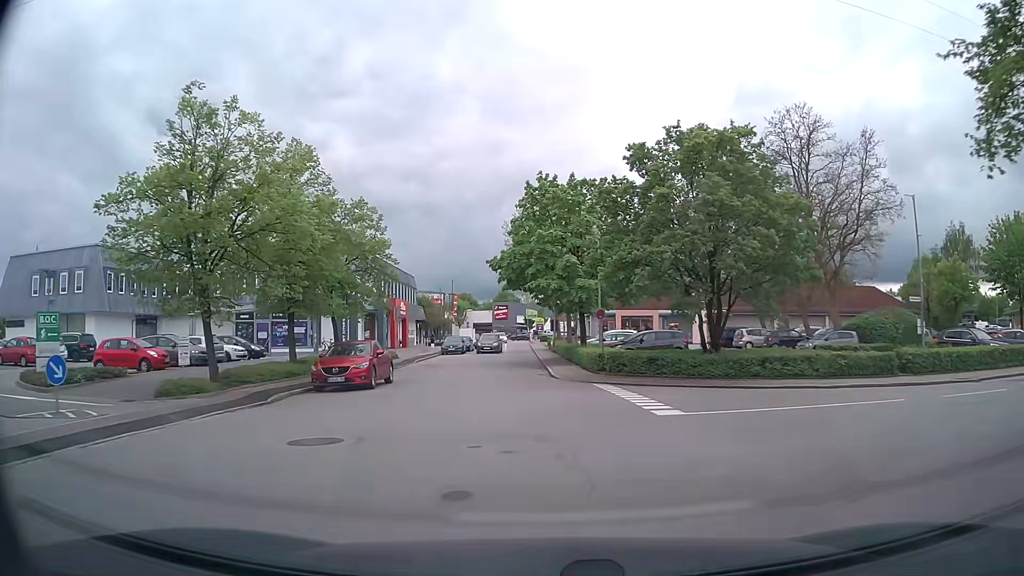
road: tertiary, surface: asphalt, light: Day
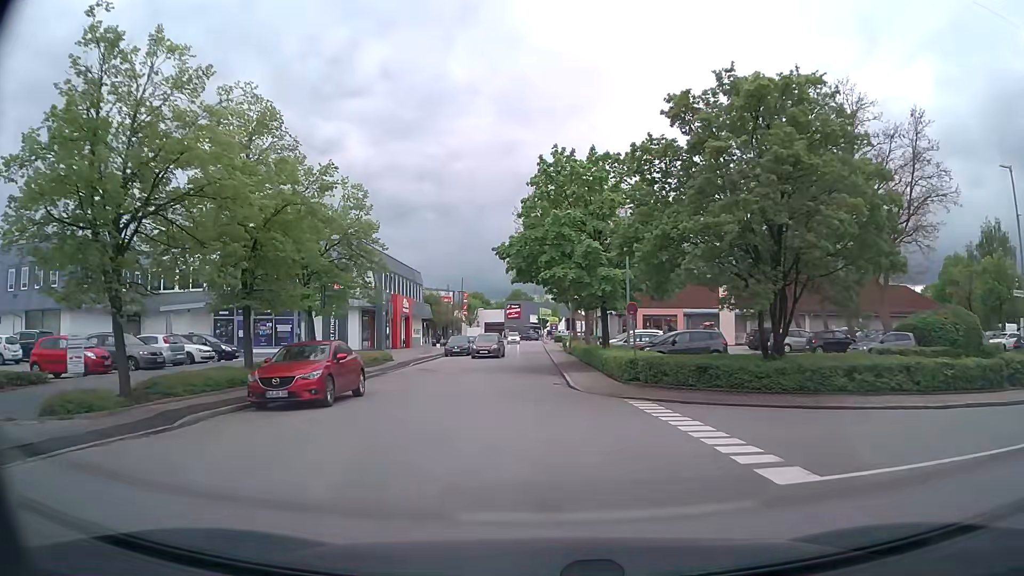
(0.0, +5.4) m; 0°
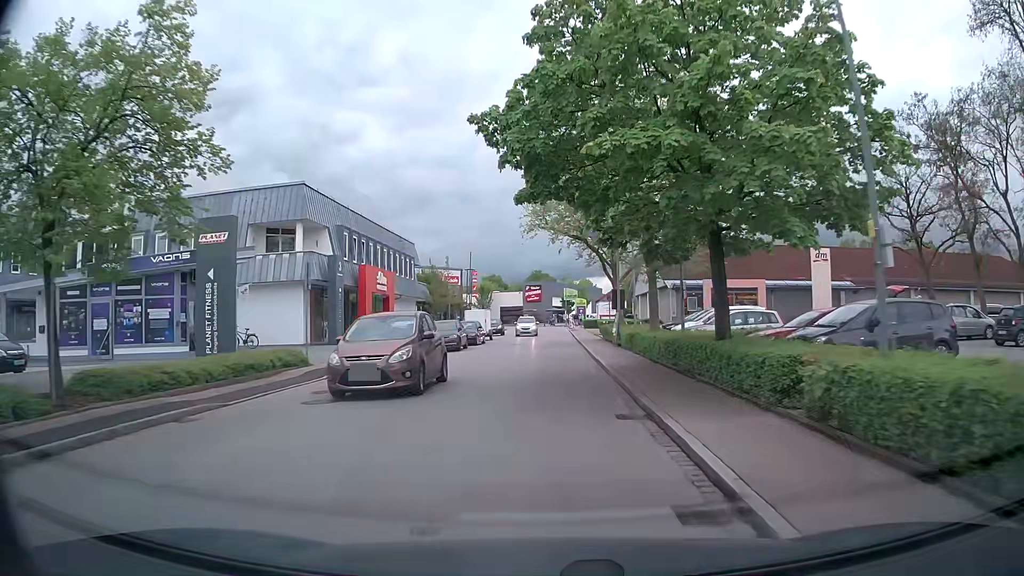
(-0.5, +17.6) m; -1°
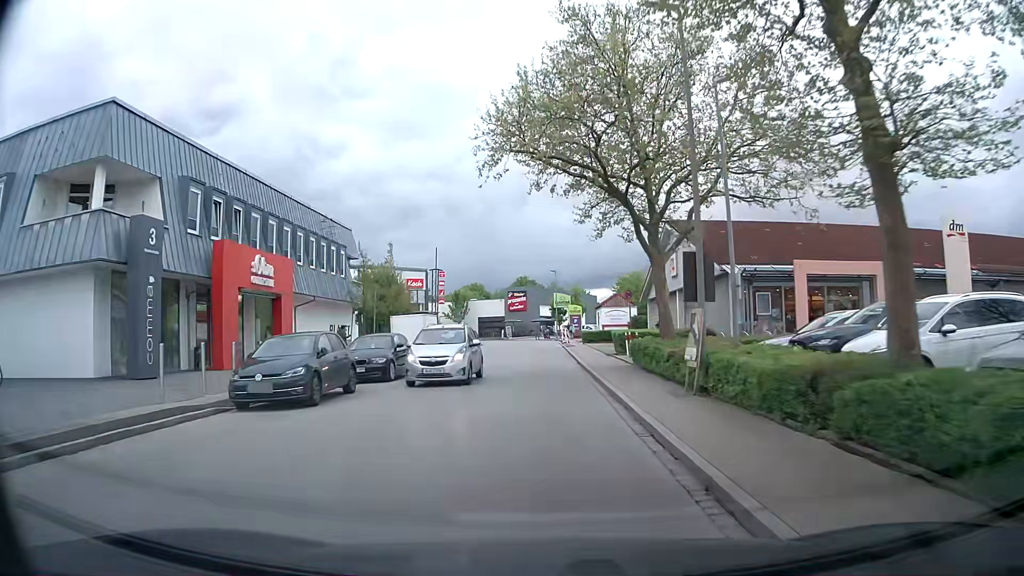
(0.0, +18.3) m; 0°
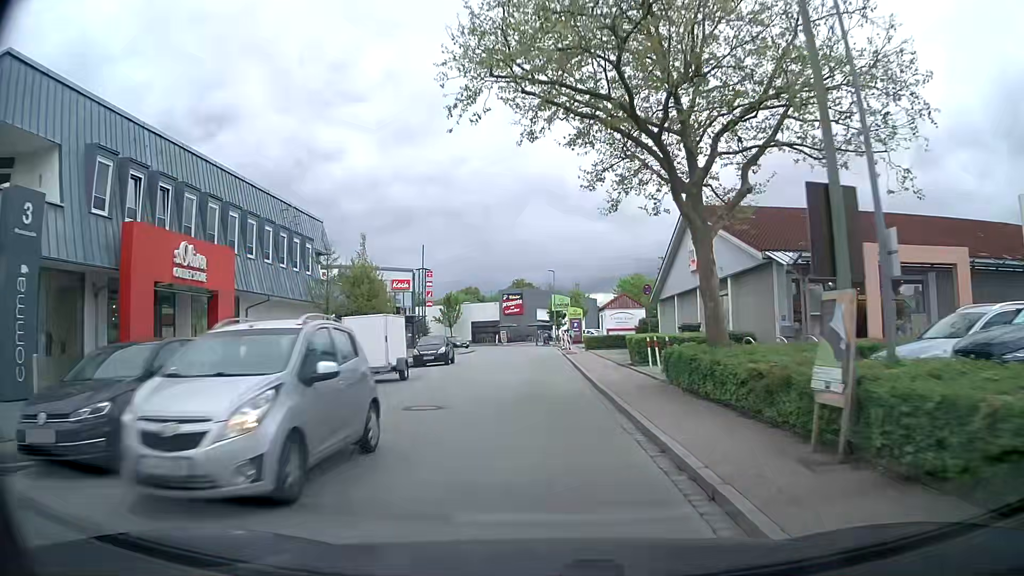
(0.0, +6.2) m; 0°
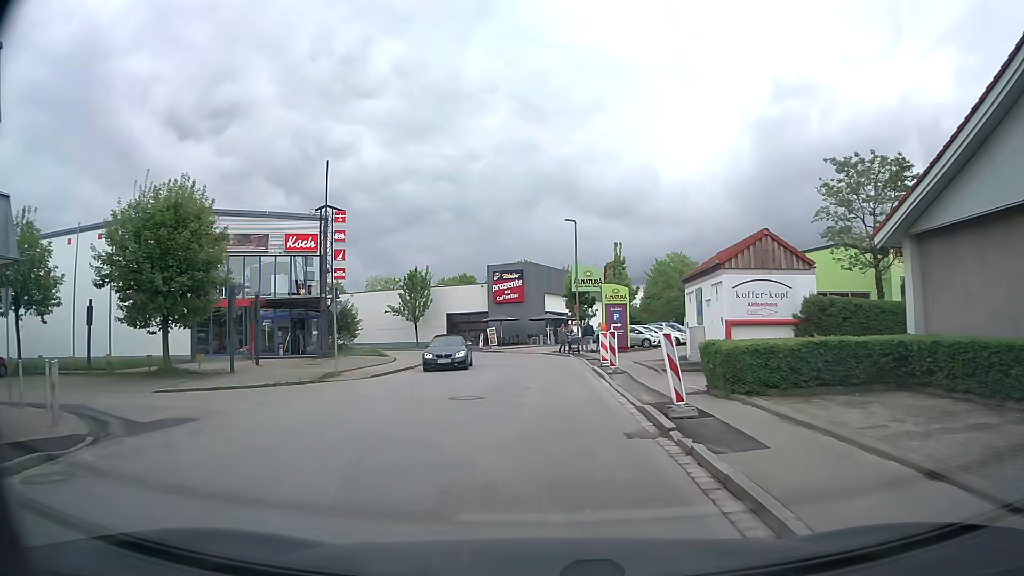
(+0.1, +31.4) m; -1°
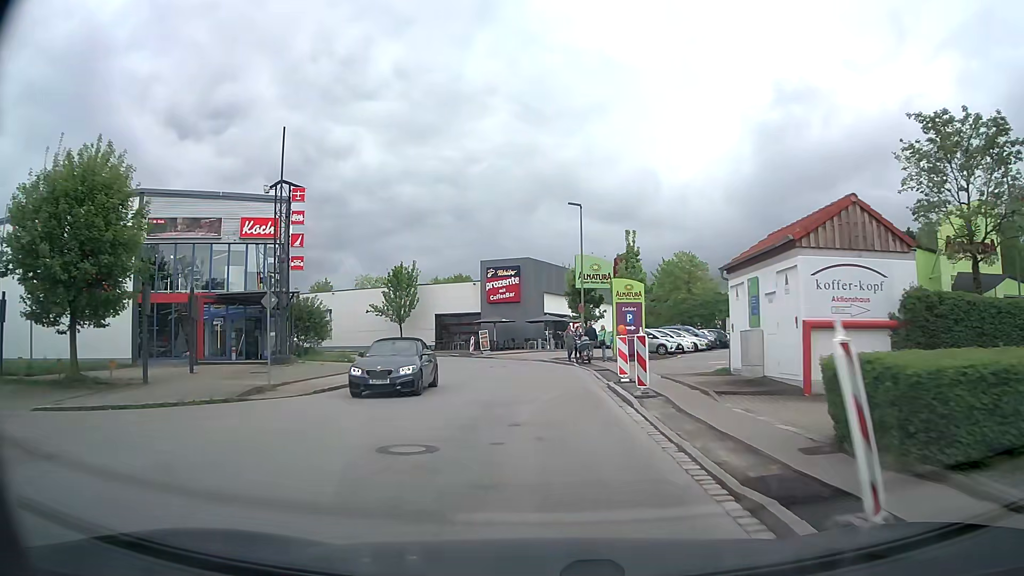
(0.0, +6.1) m; 0°
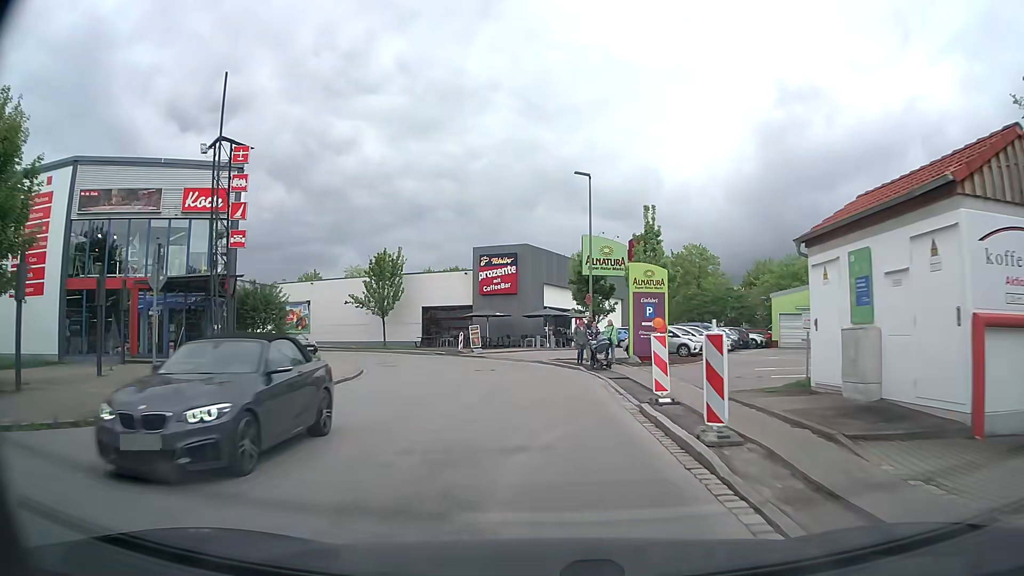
(0.0, +5.9) m; 0°
(0, +10) (0, +20) (-2, +30) (-7, +39) (-14, +46) (-22, +51) (-31, +55) (-41, +59) (-50, +63) (-59, +67) m
